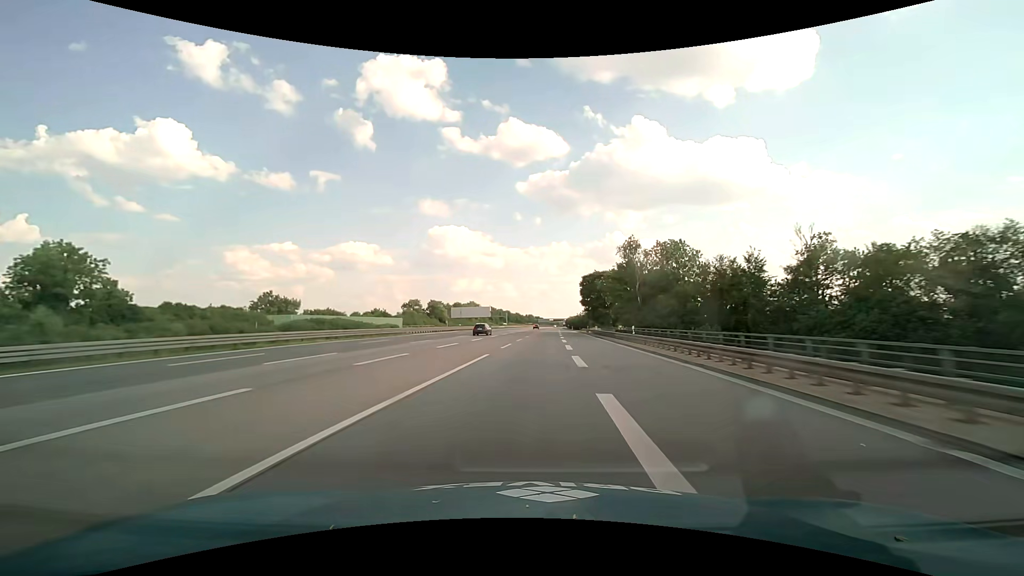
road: motorway_link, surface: asphalt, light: Day
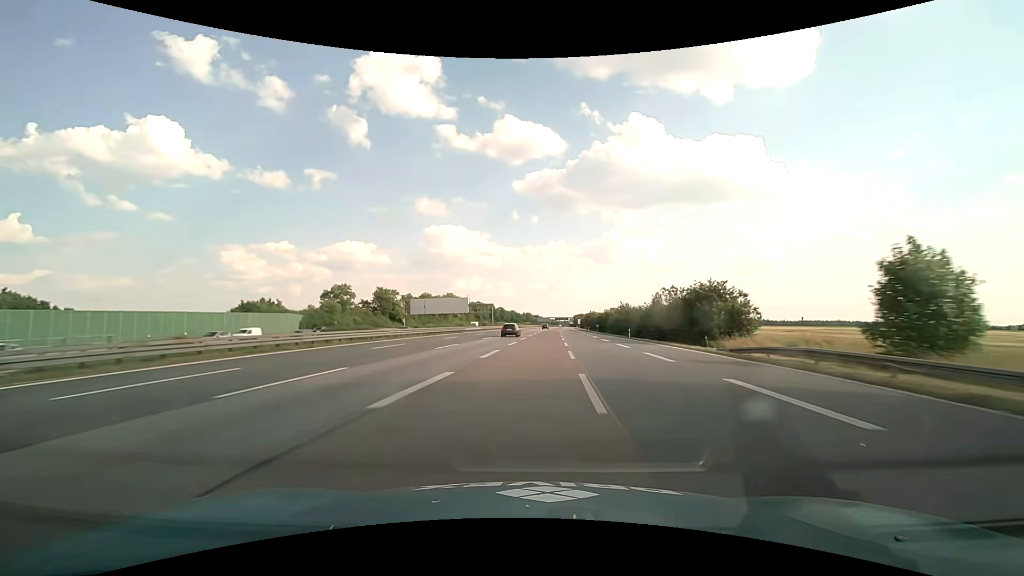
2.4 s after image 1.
(+0.2, +80.8) m; 0°
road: motorway
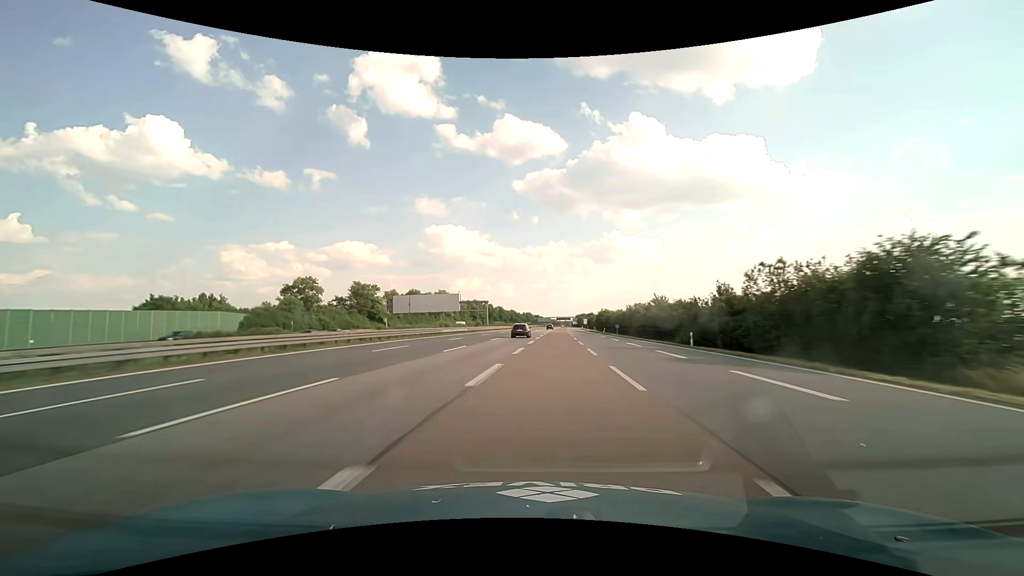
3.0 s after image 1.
(0.0, +21.4) m; 0°
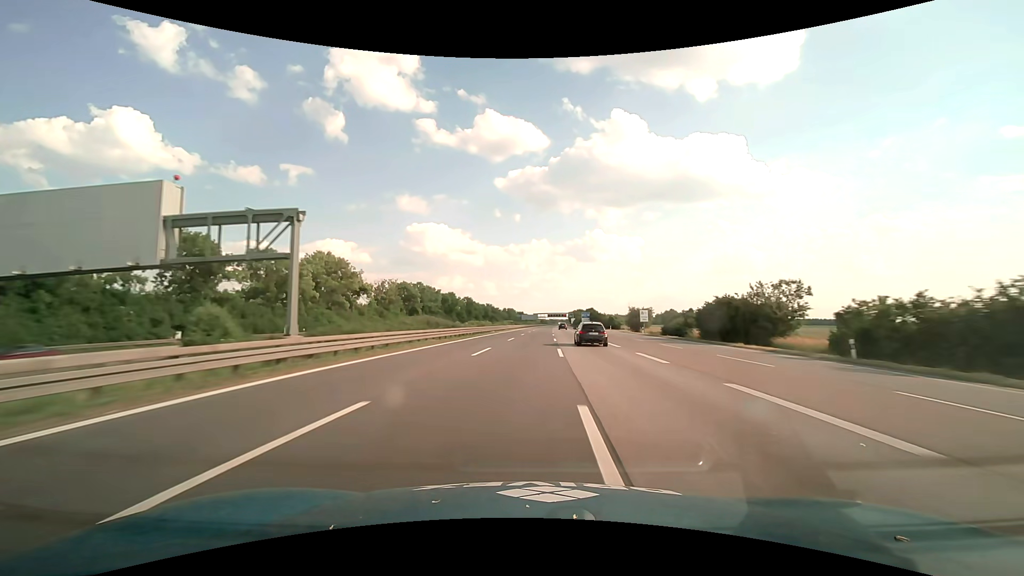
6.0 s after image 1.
(+0.6, +113.2) m; +2°
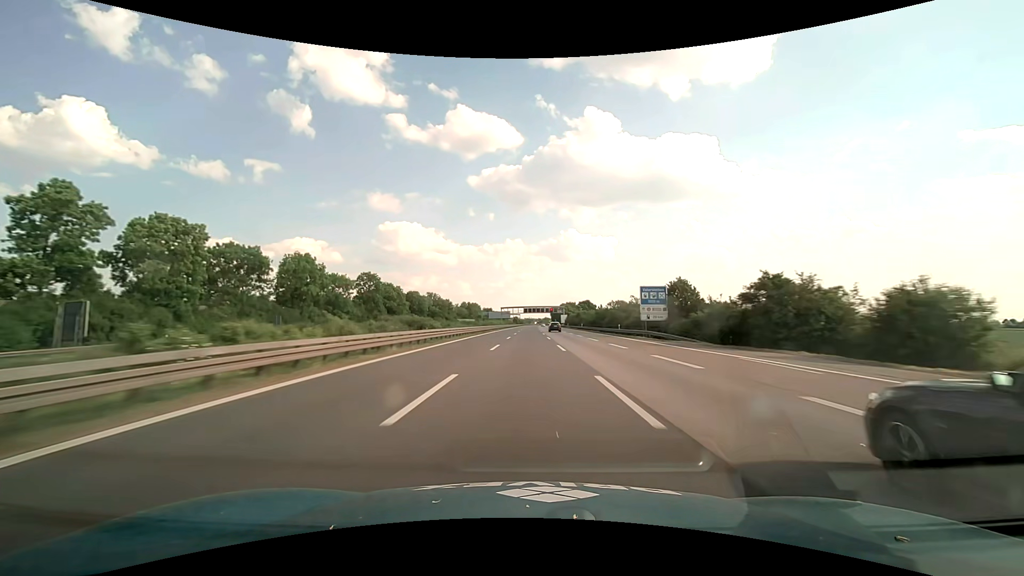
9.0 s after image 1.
(+4.3, +122.3) m; +3°
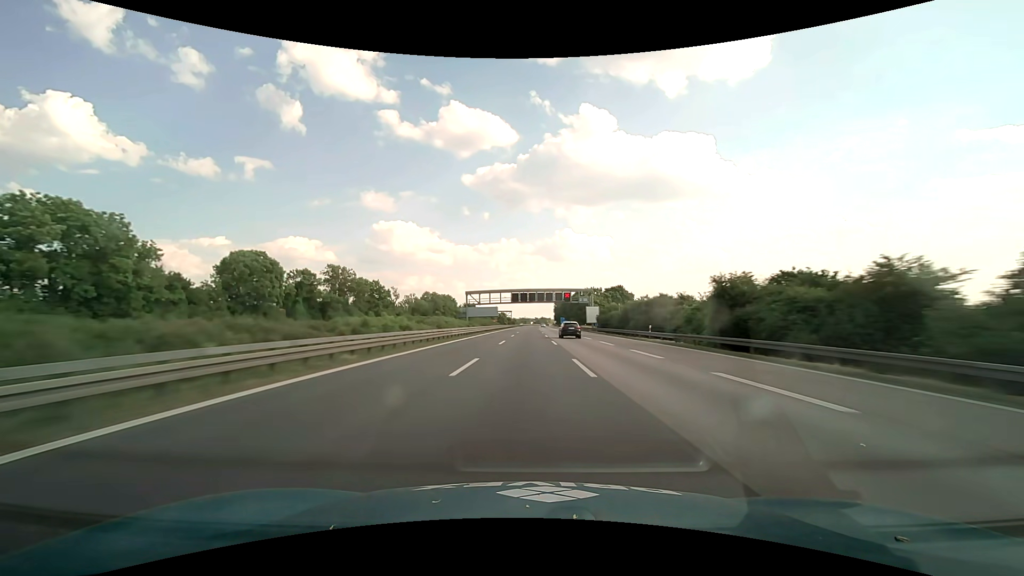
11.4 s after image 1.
(+0.5, +103.5) m; 0°
